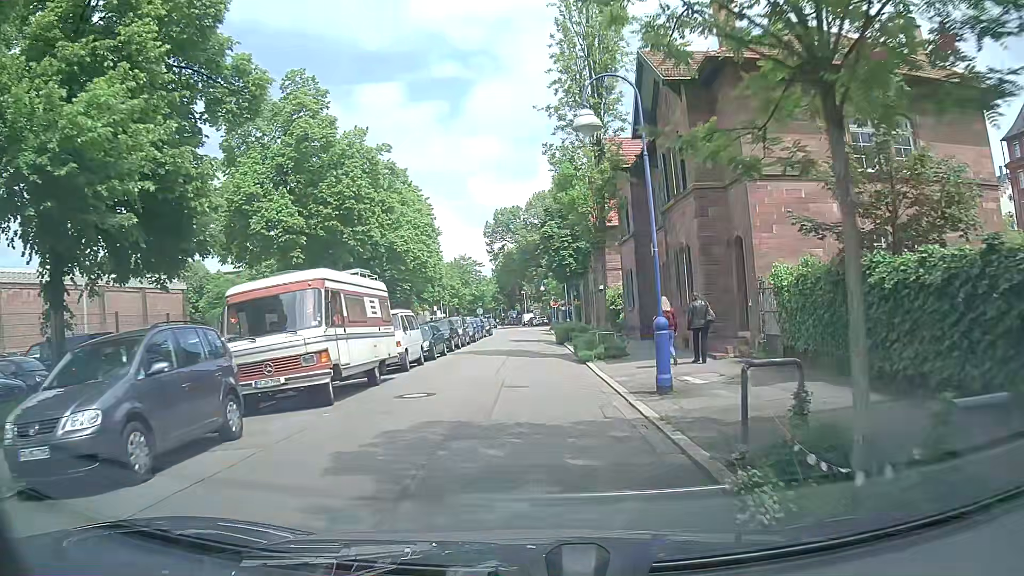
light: Day
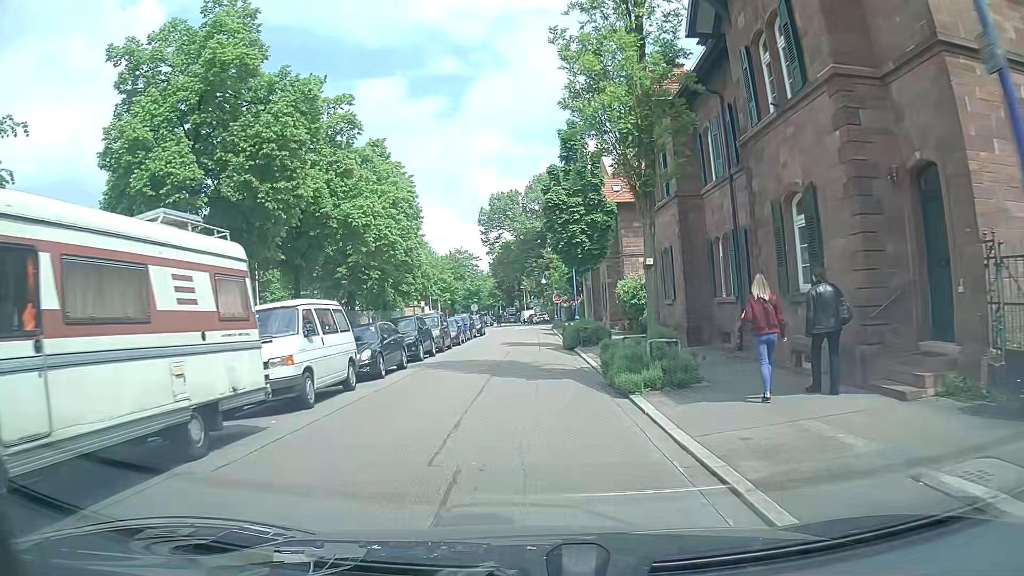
(-0.1, +9.1) m; +2°
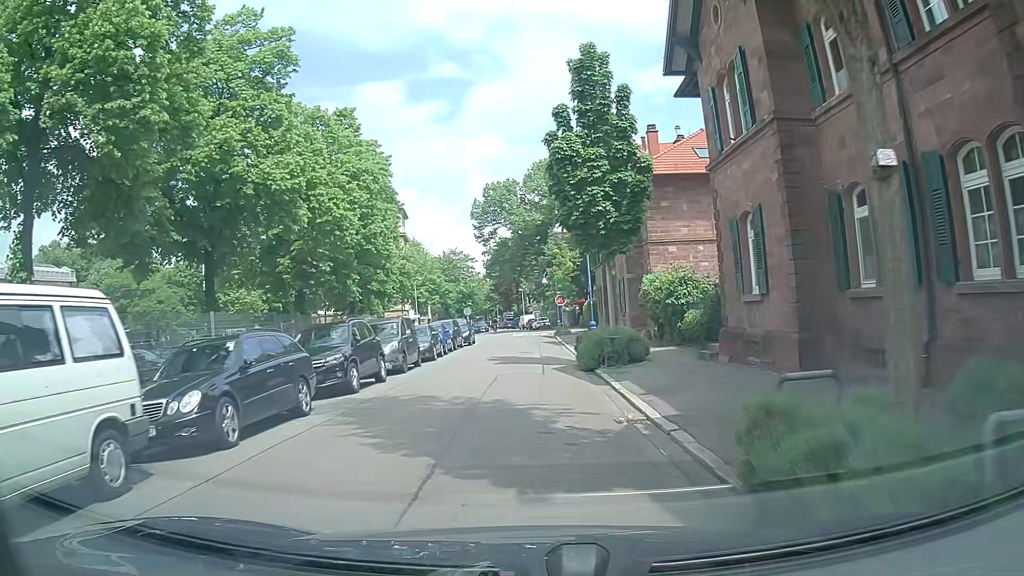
(-0.4, +8.9) m; -2°
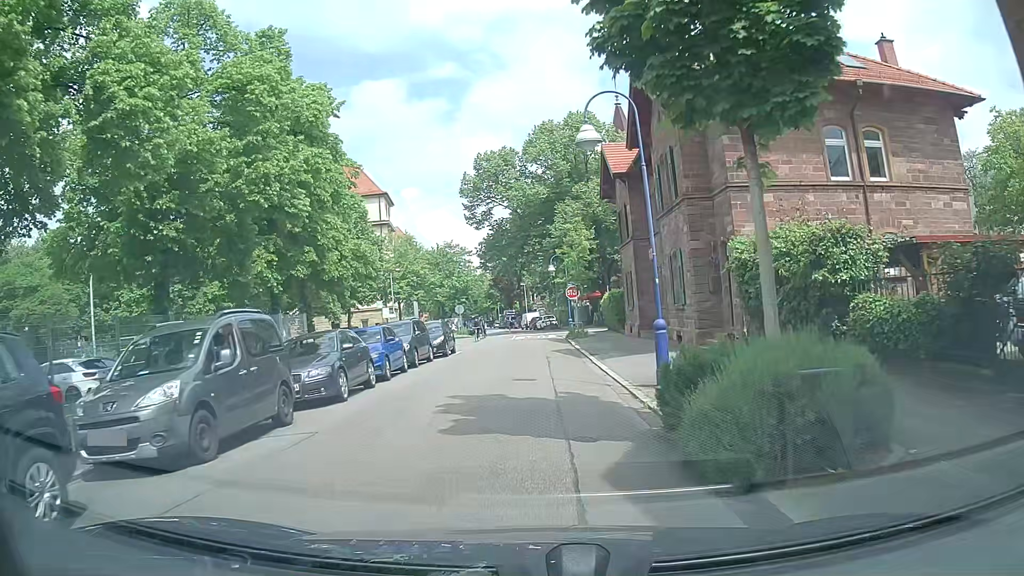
(+0.1, +12.9) m; 0°
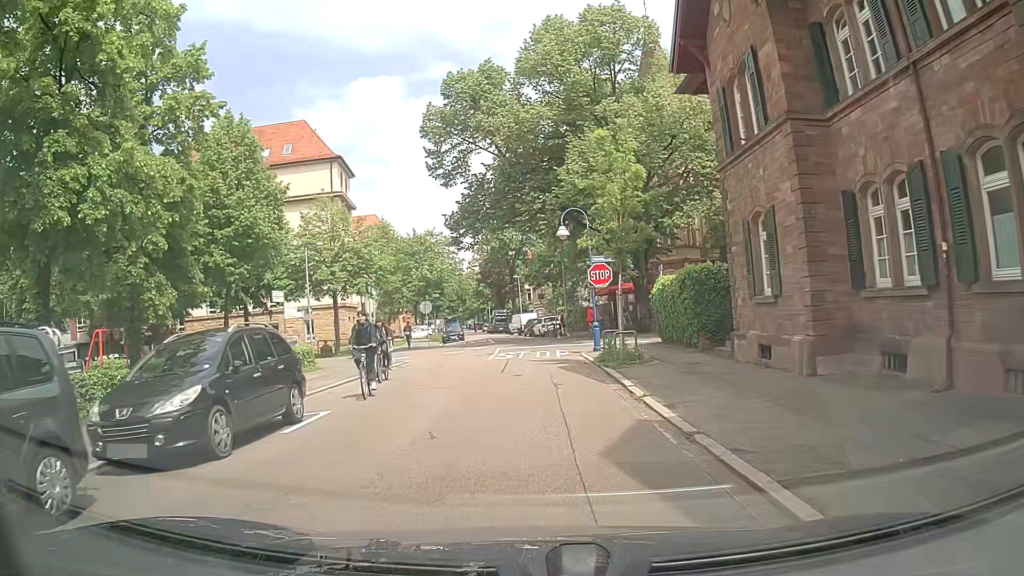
(0.0, +20.2) m; -1°
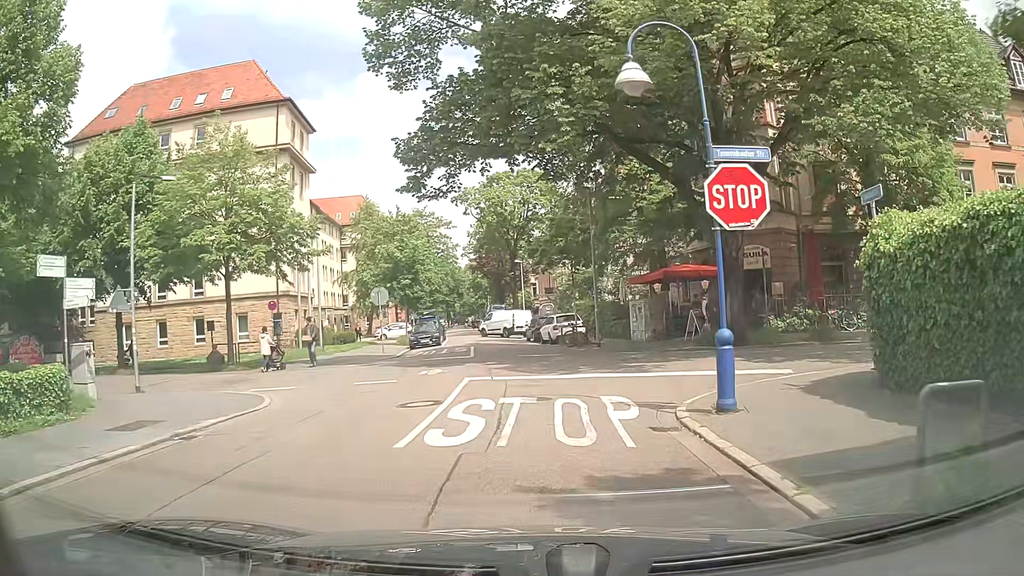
(+0.1, +16.6) m; 0°
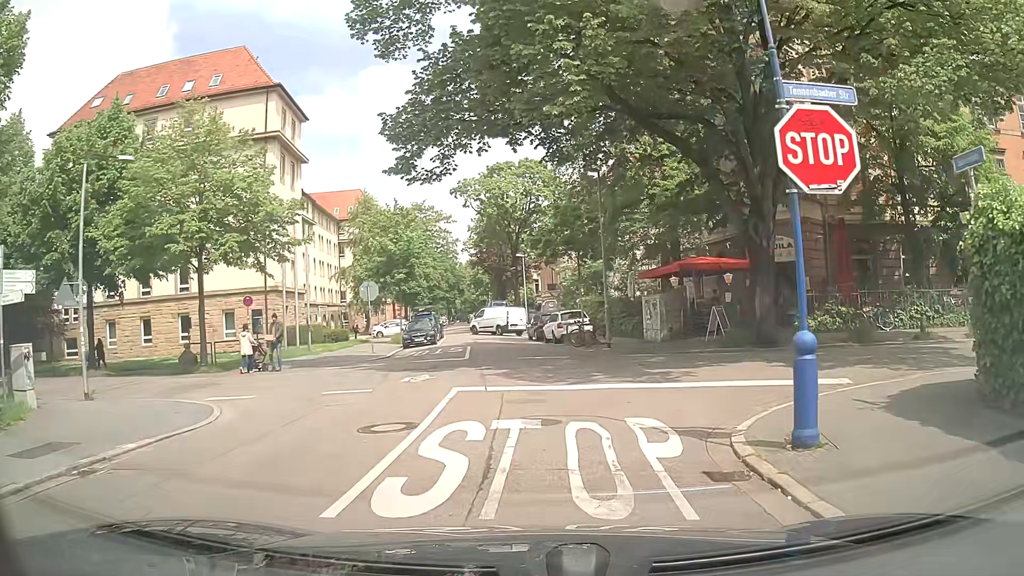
(0.0, +2.6) m; 0°
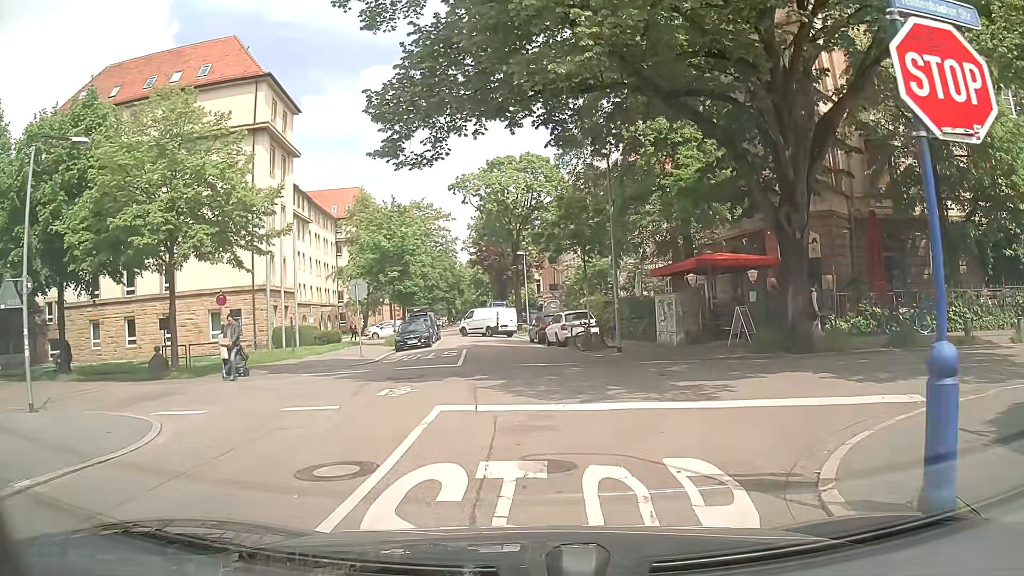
(0.0, +2.3) m; -2°
